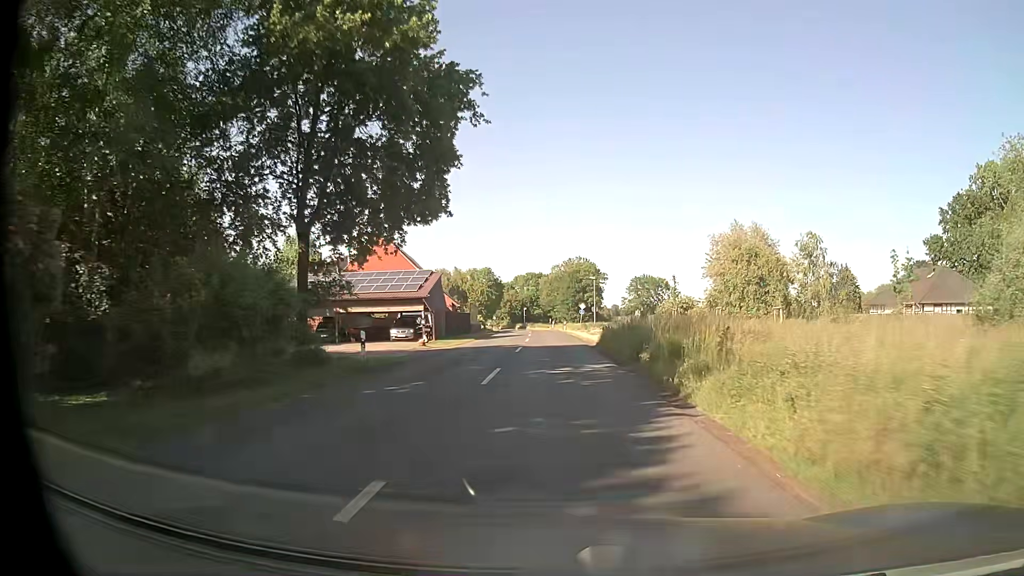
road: secondary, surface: asphalt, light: Day
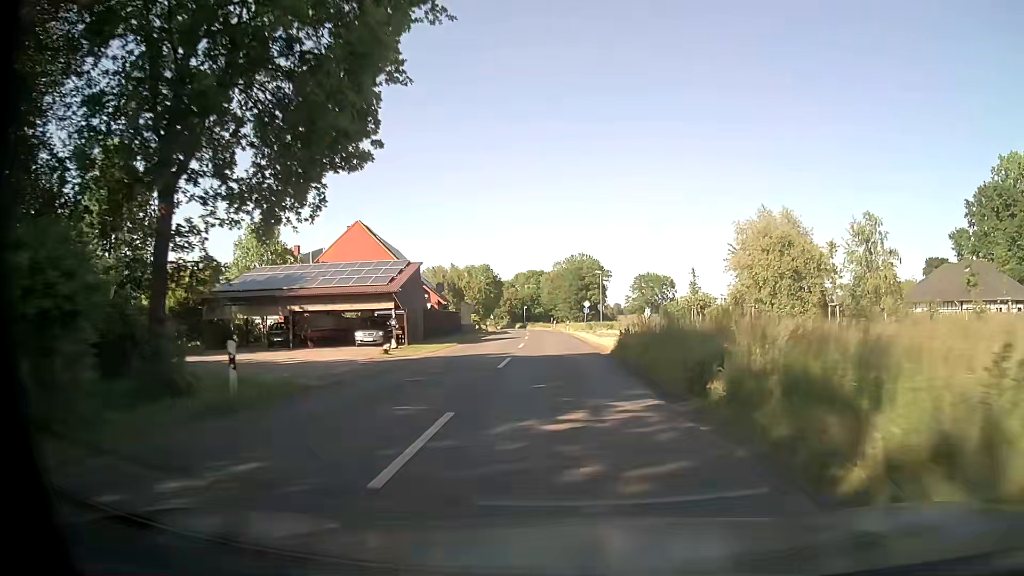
(0.0, +8.0) m; 0°
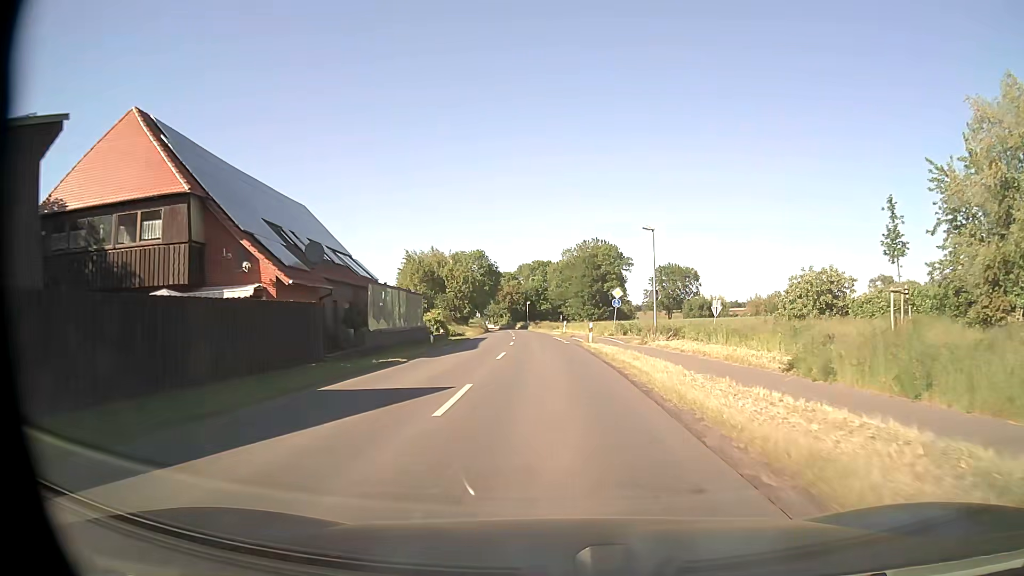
(-0.1, +31.9) m; -1°
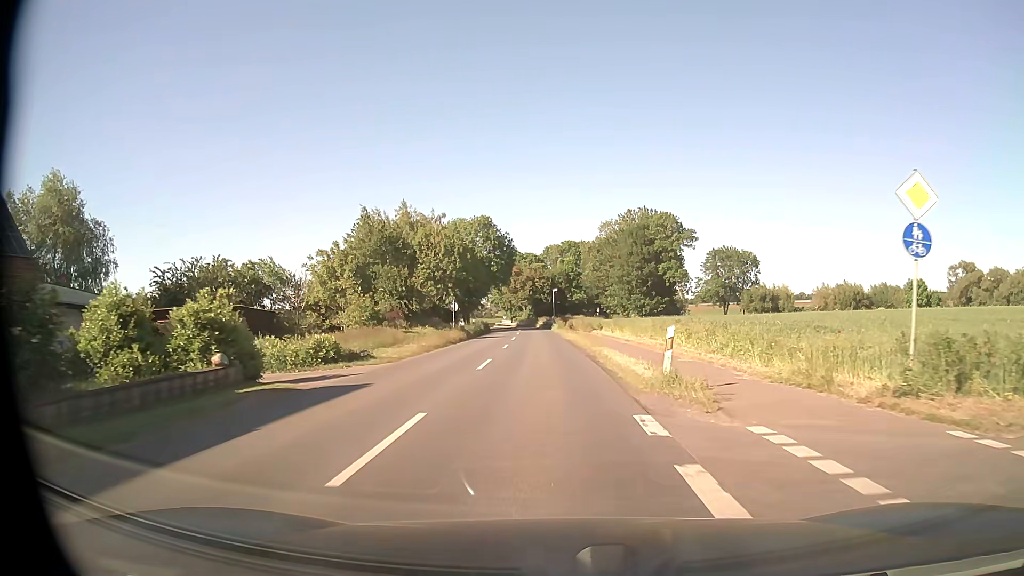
(-0.8, +39.8) m; -3°
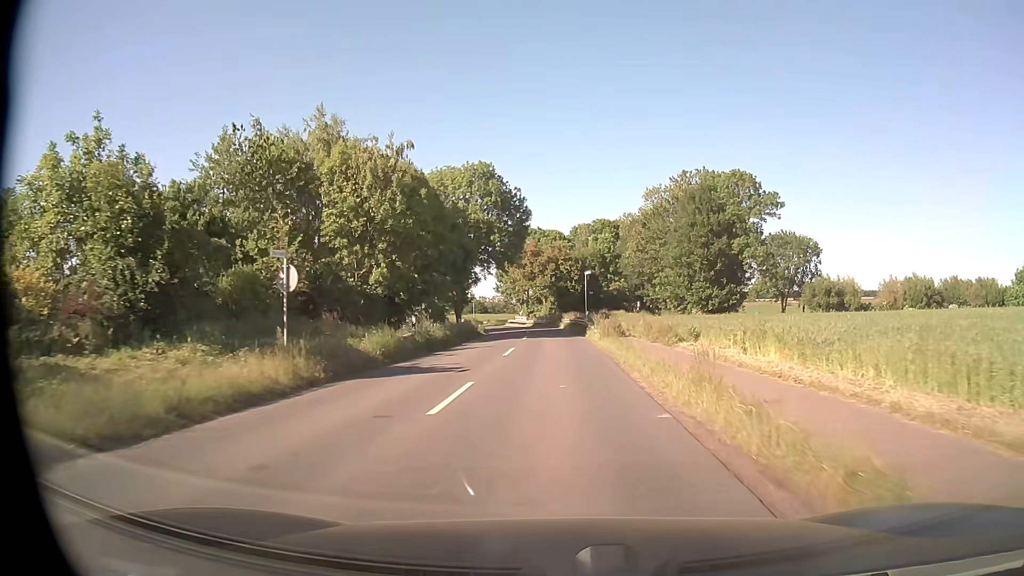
(-0.7, +32.0) m; -2°
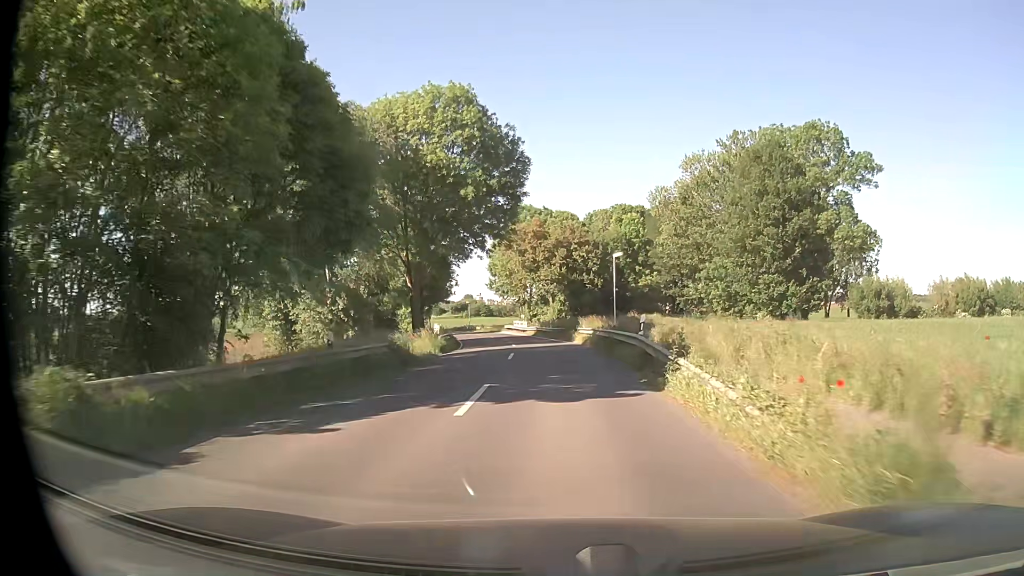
(-0.2, +23.9) m; -1°
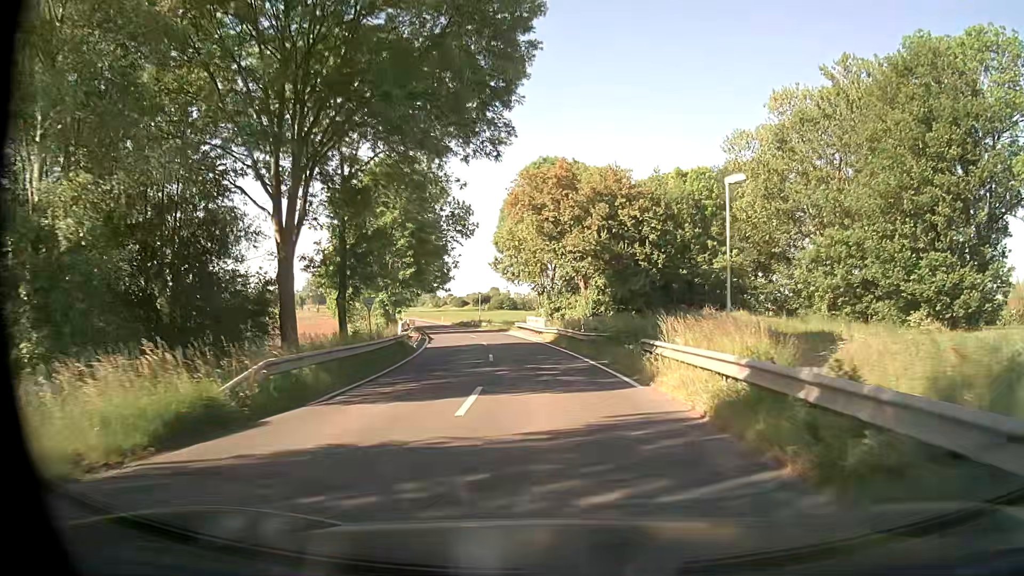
(-0.4, +23.8) m; -3°
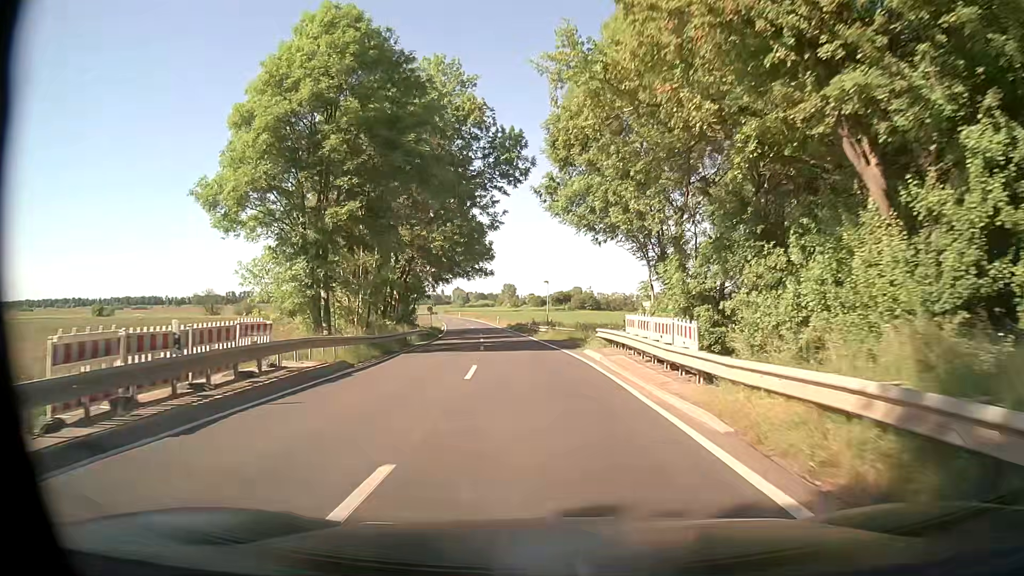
(-1.5, +31.9) m; -6°
(0, +10) (-1, +20) (-2, +30) (-3, +40) (-4, +50) (-6, +60) (-7, +70) (-9, +79) (-11, +89) (-13, +99) m
